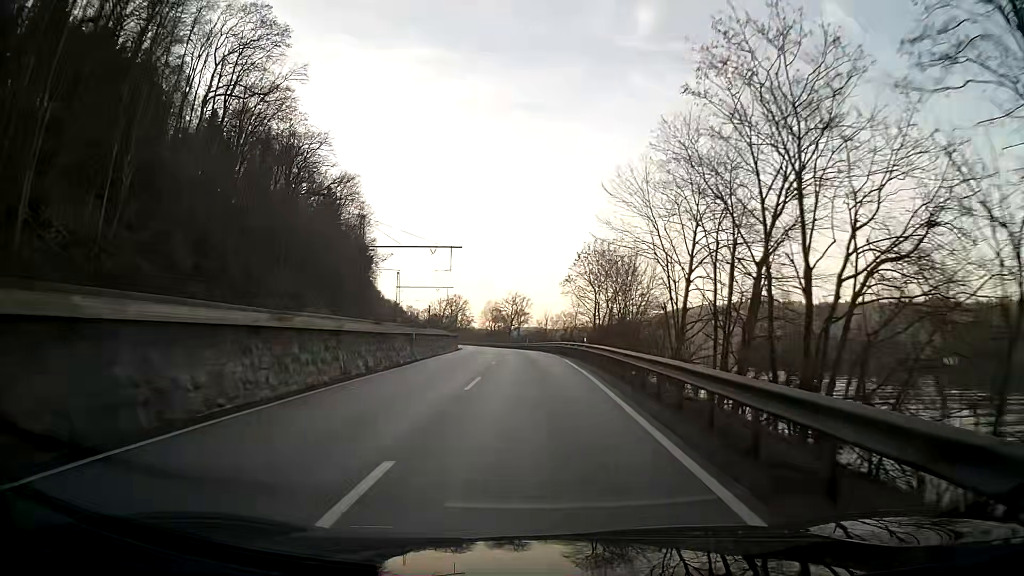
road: primary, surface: asphalt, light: Day
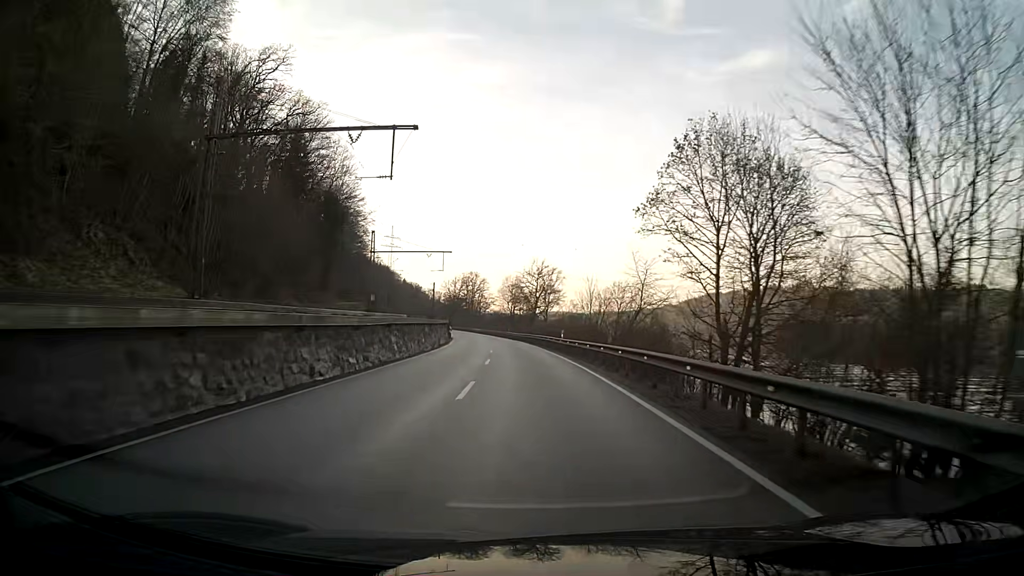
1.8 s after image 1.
(-0.7, +38.4) m; -2°
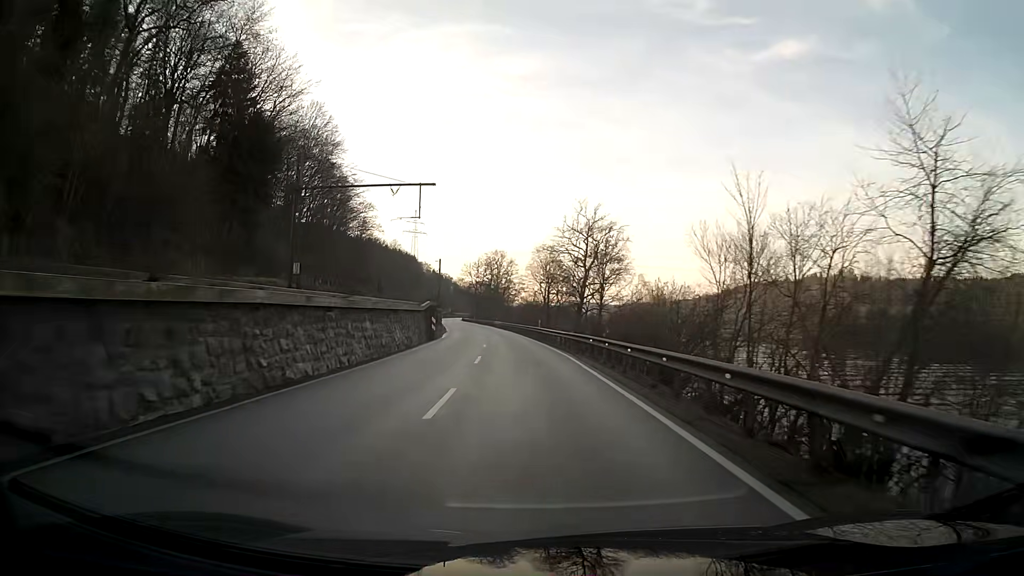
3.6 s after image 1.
(-0.9, +38.9) m; -3°
